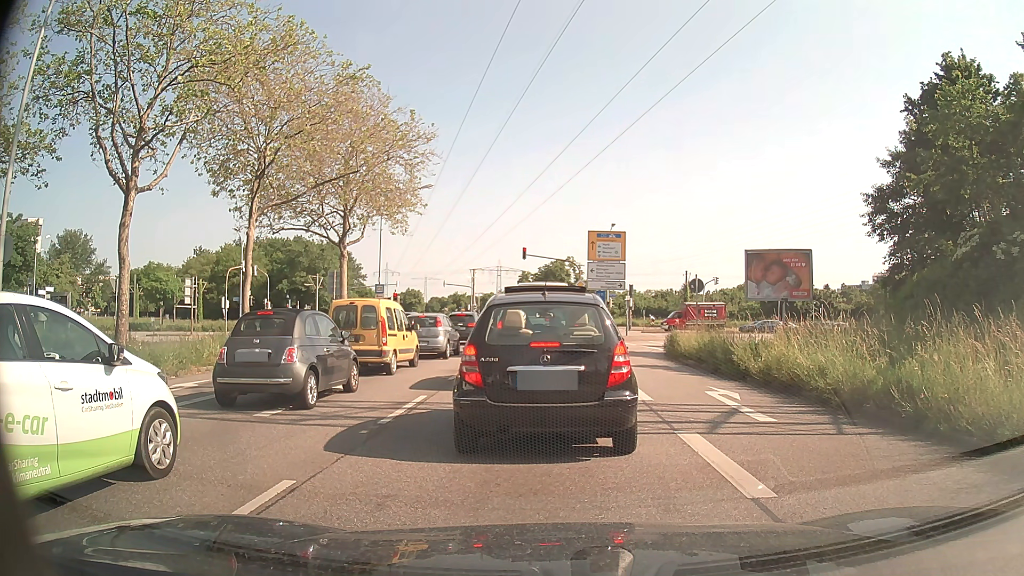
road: primary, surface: asphalt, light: Day
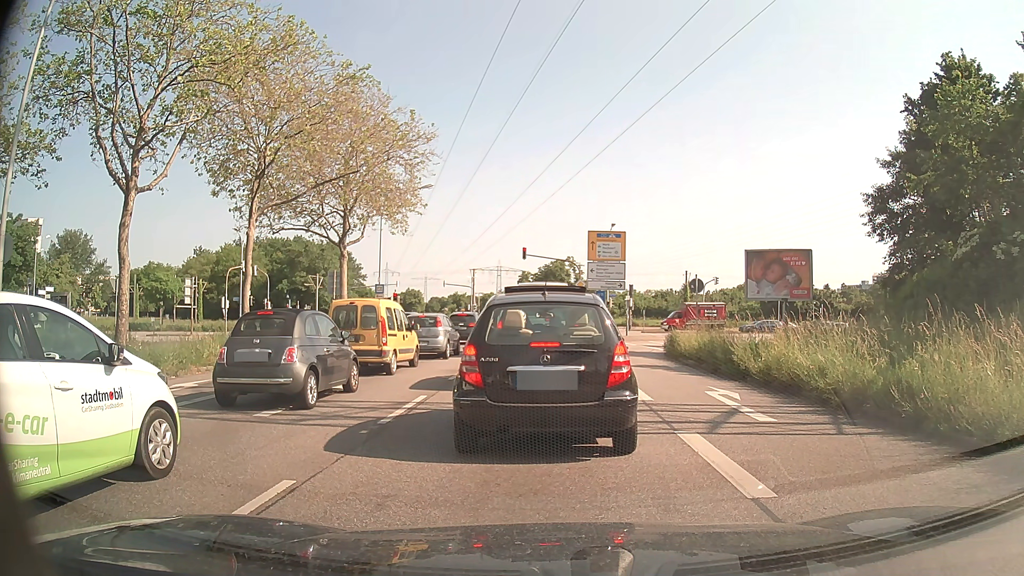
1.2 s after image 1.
(0.0, 0.0) m; 0°
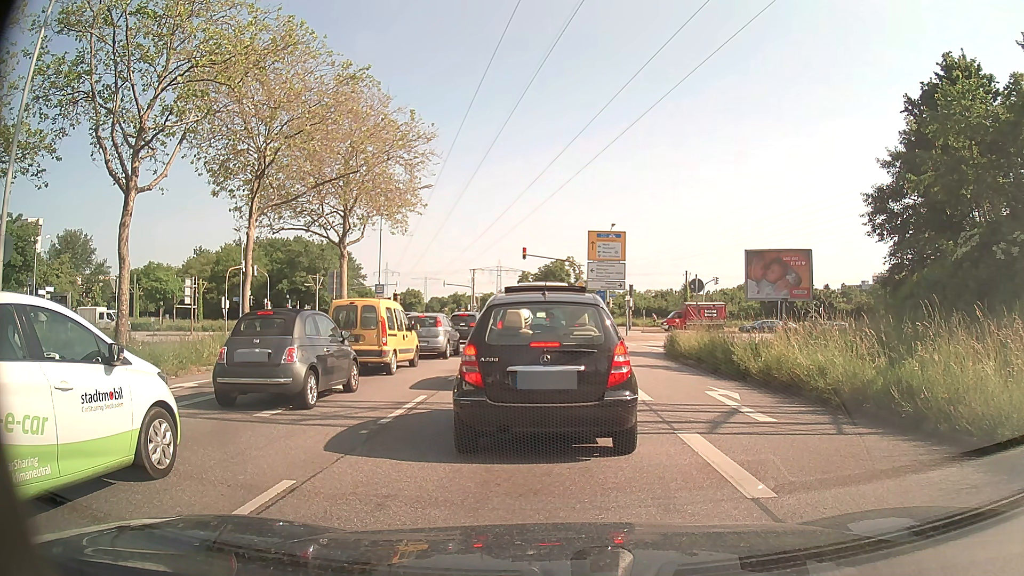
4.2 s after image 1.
(0.0, 0.0) m; 0°
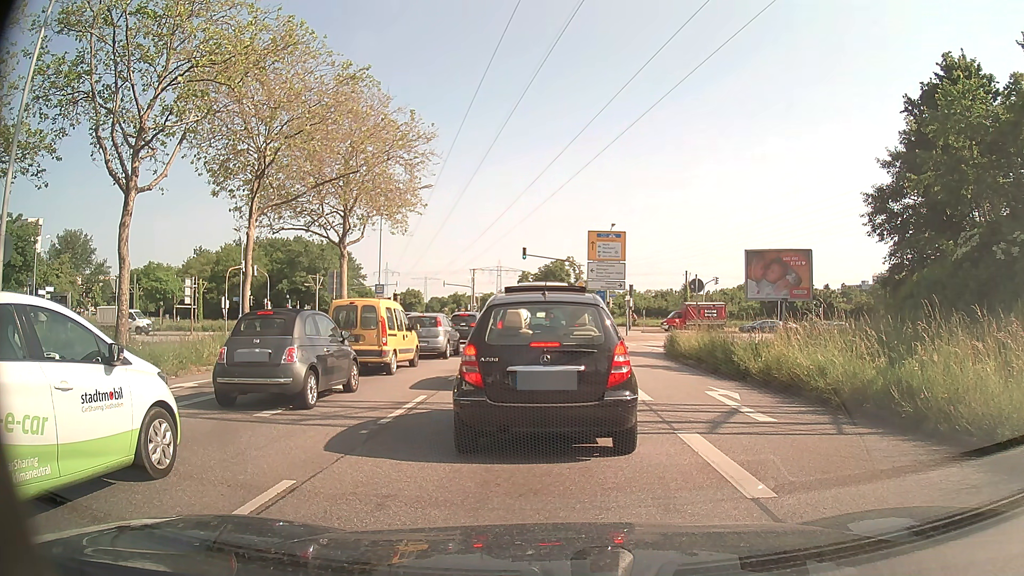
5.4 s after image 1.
(0.0, 0.0) m; 0°
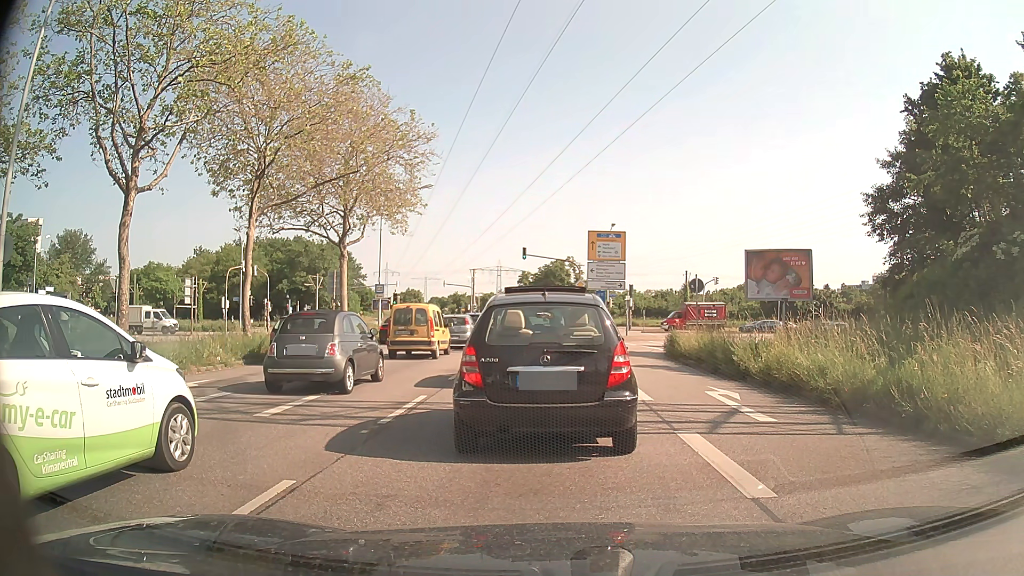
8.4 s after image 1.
(0.0, 0.0) m; 0°
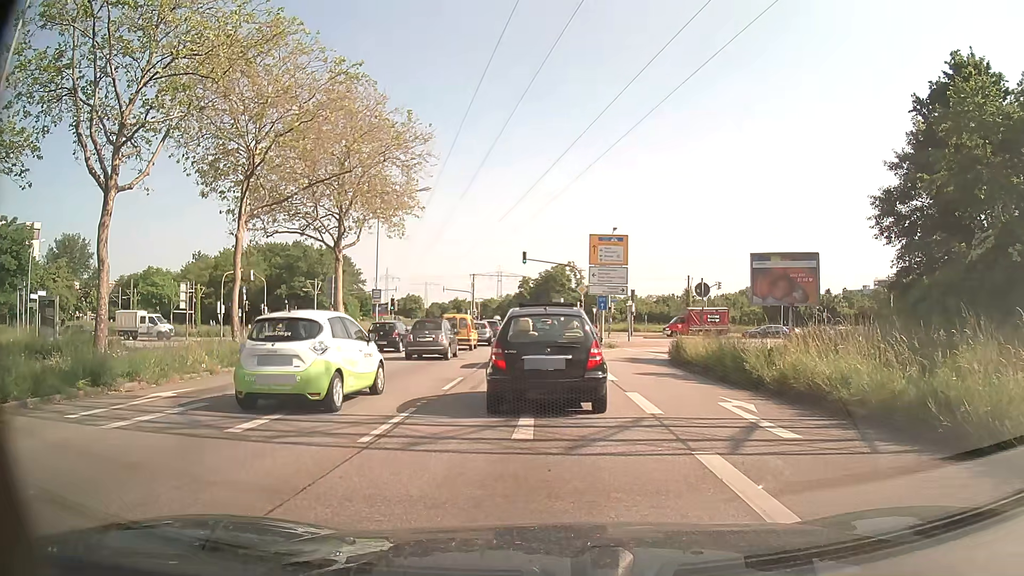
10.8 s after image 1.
(0.0, +1.1) m; -2°
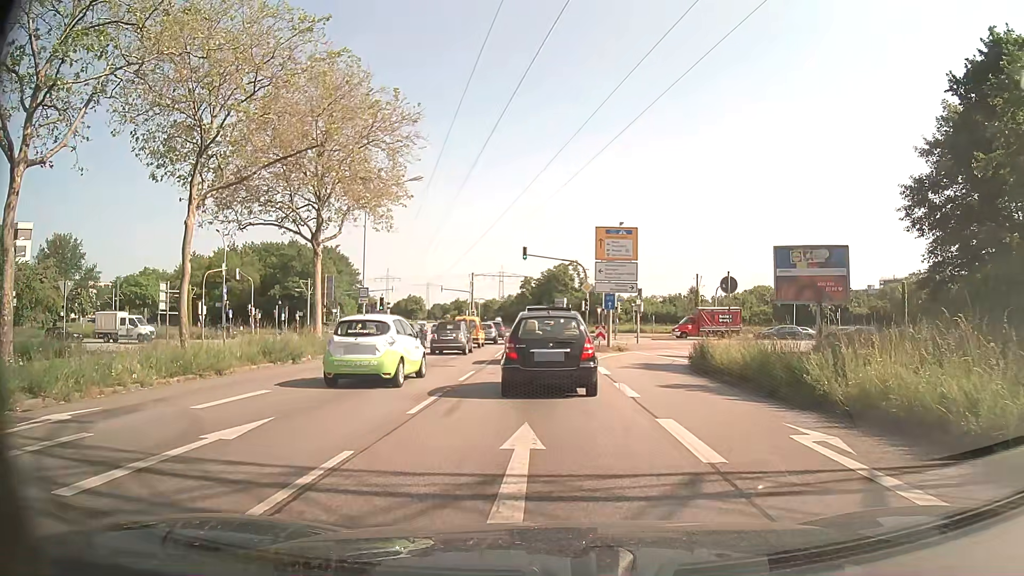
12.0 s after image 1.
(+0.1, +3.9) m; 0°
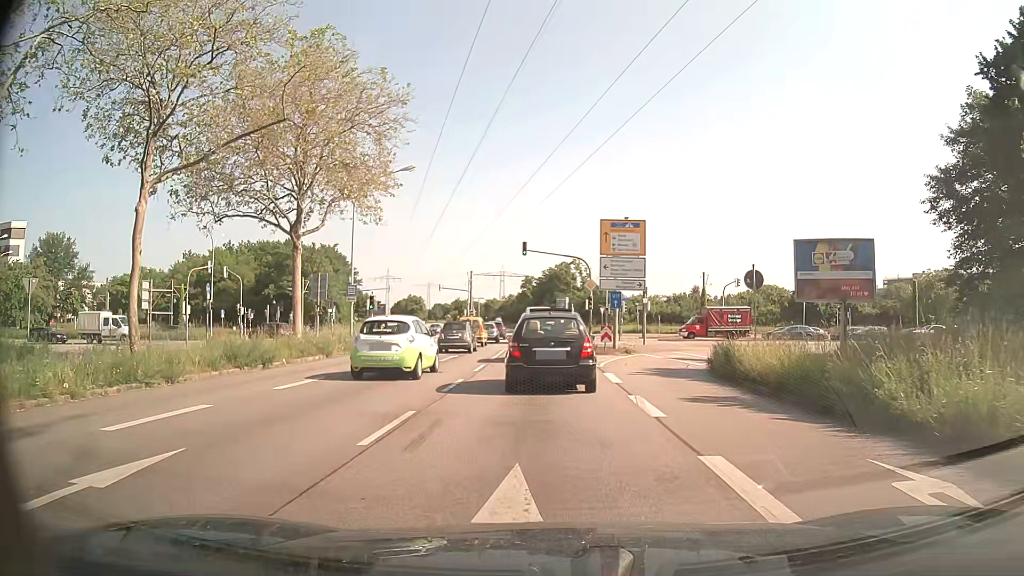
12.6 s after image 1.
(+0.1, +2.8) m; +2°
(0, +10) (0, +20) (-1, +30) (-1, +40) (-2, +50) (-2, +60) (-3, +70) (-4, +80) (-5, +90) (-6, +100) m
